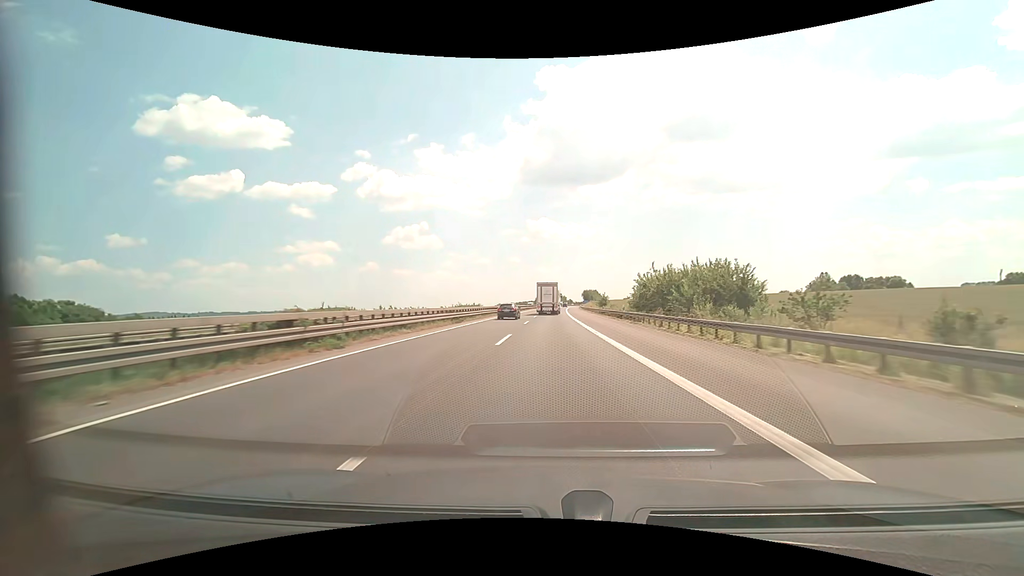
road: motorway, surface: asphalt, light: Day
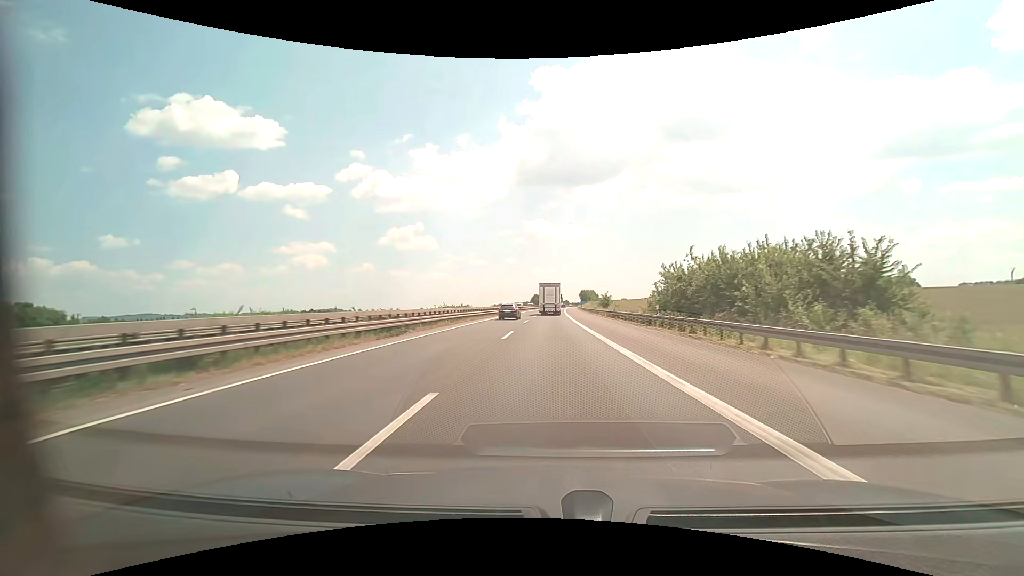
(+0.1, +14.8) m; +1°
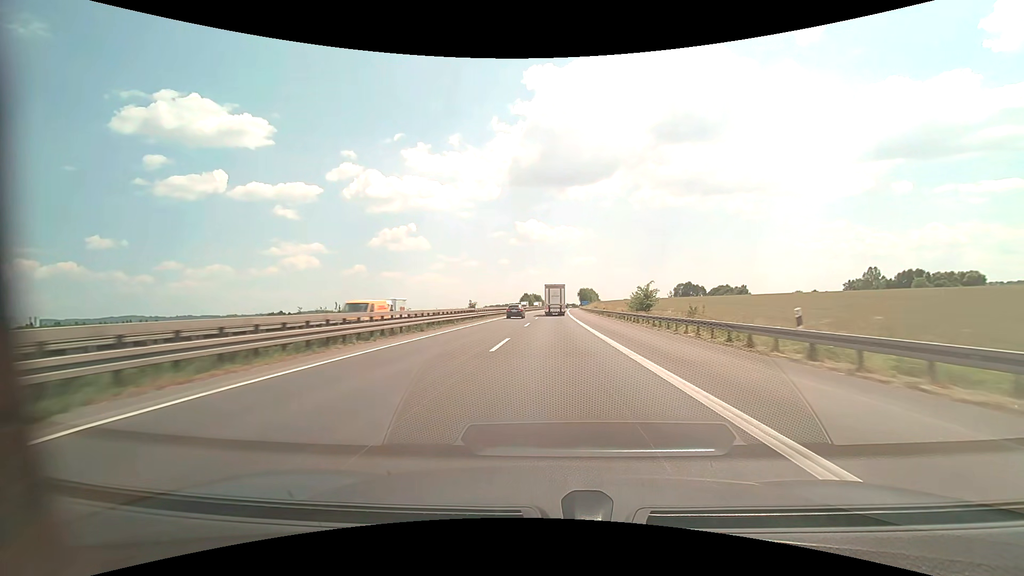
(+0.5, +59.0) m; +1°
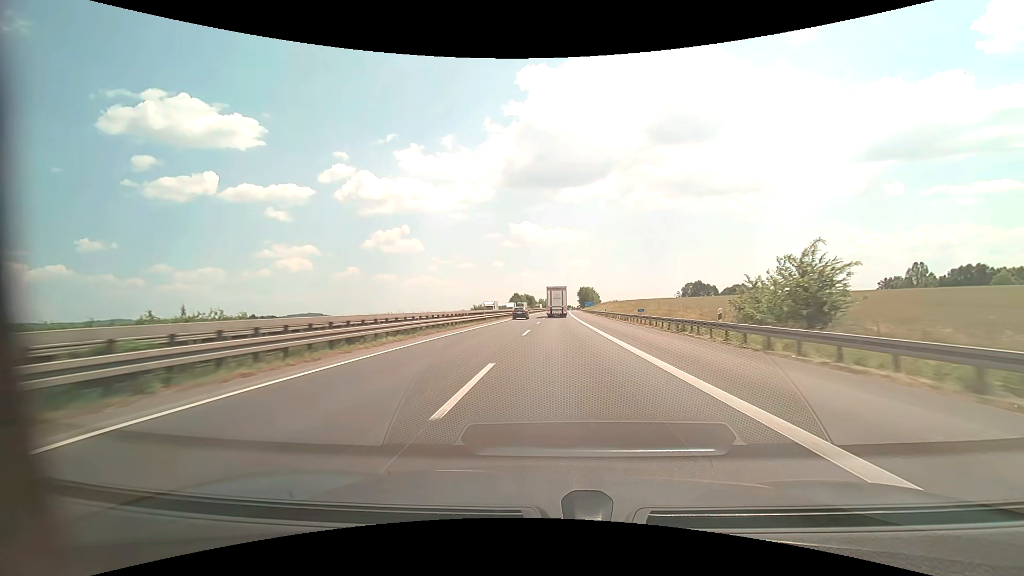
(+0.2, +44.8) m; +1°
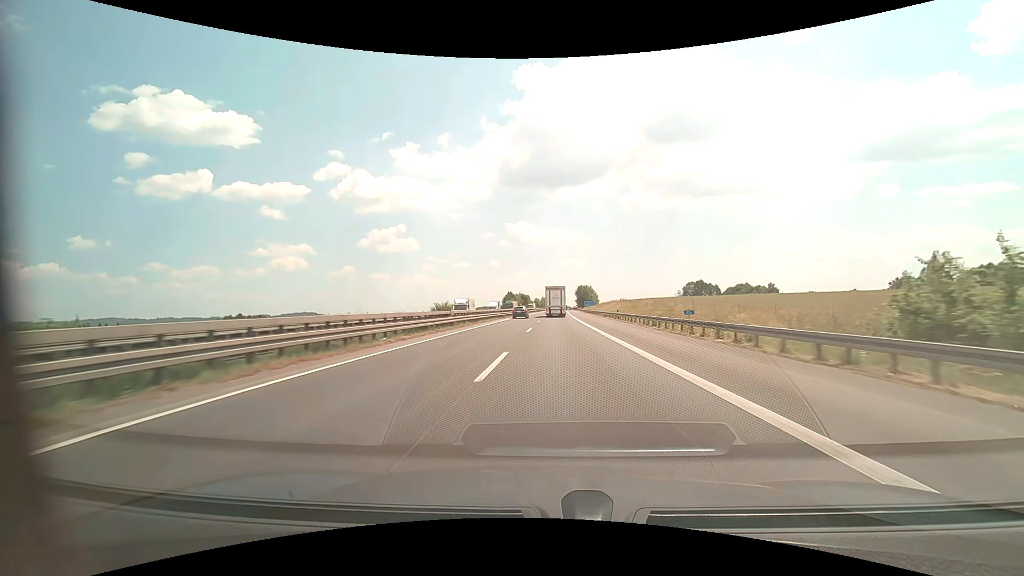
(0.0, +15.1) m; 0°
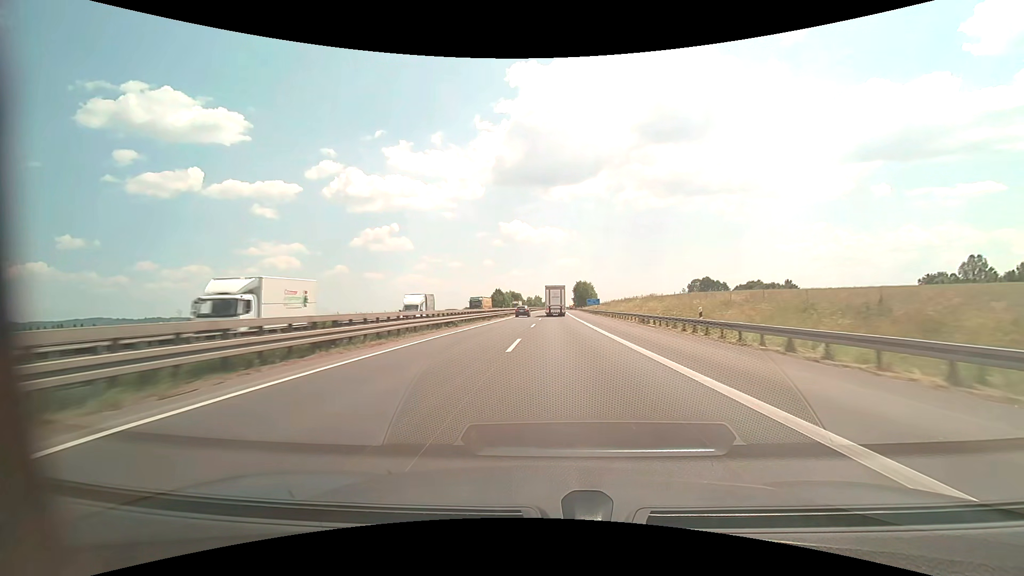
(+0.2, +30.5) m; +1°
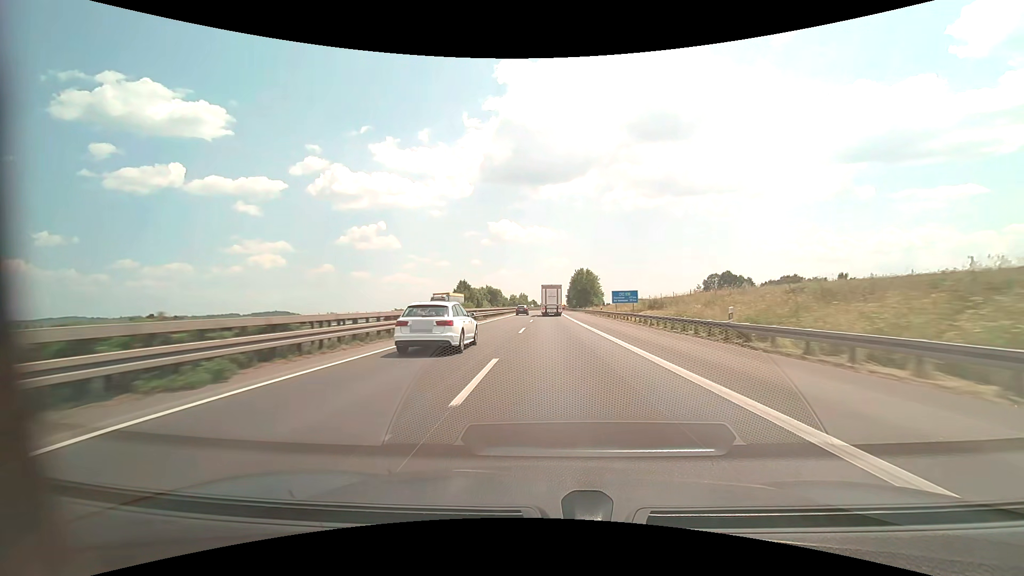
(+0.7, +62.0) m; +1°
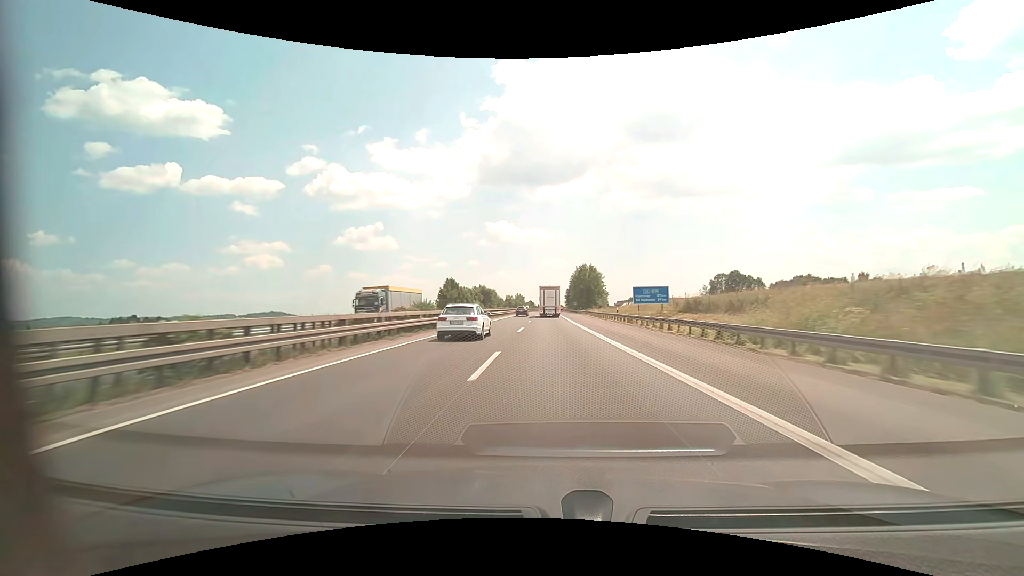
(0.0, +15.7) m; 0°
(0, +10) (0, +20) (0, +30) (0, +40) (0, +50) (0, +60) (0, +70) (0, +80) (0, +90) (0, +100) m
